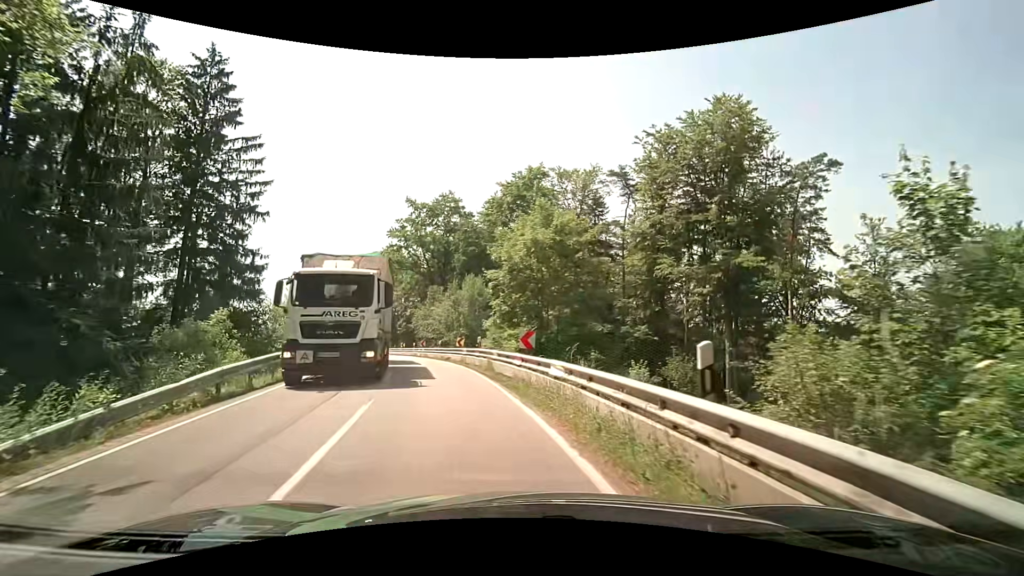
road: secondary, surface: asphalt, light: Day
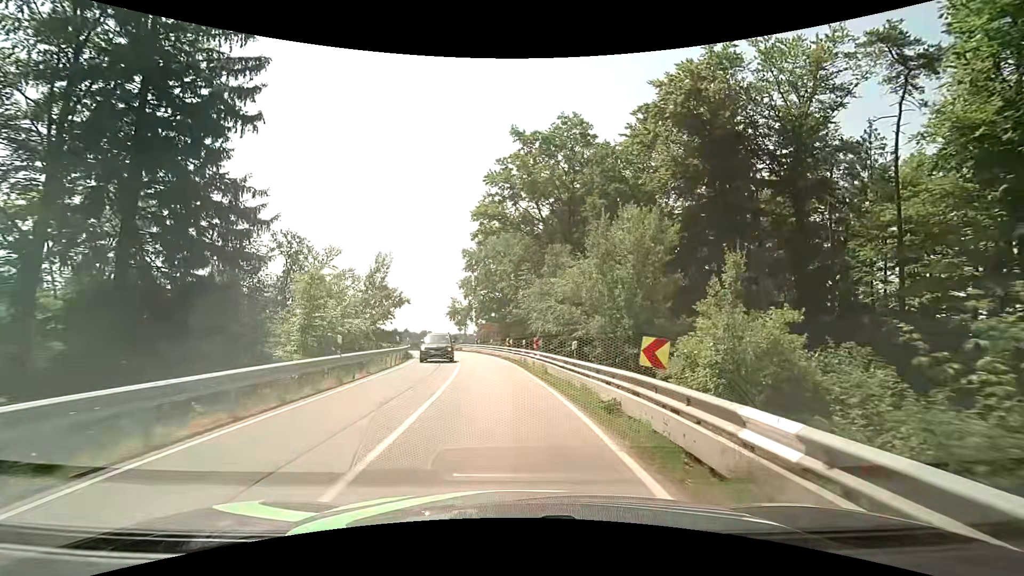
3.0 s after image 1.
(-3.3, +21.2) m; -14°
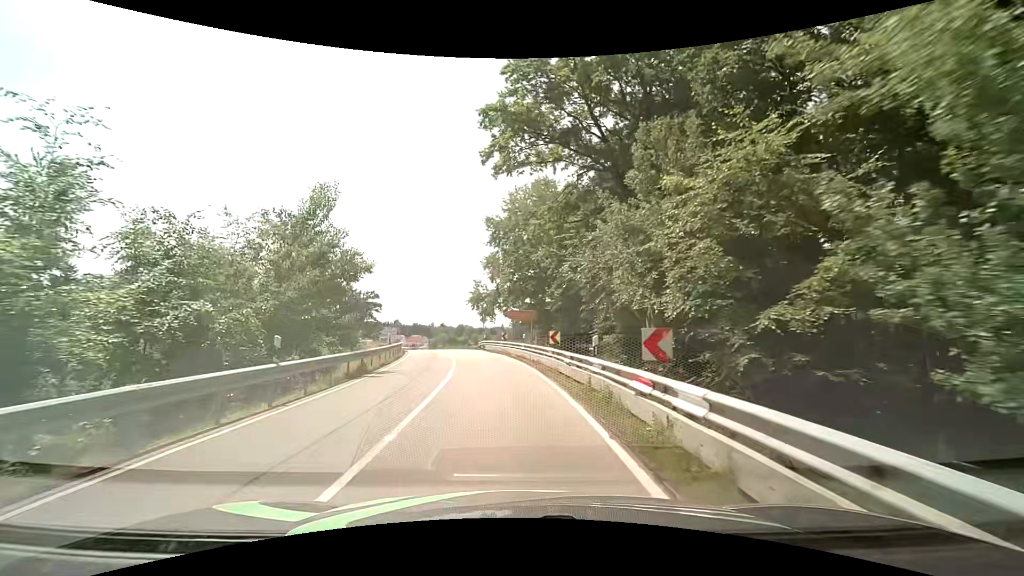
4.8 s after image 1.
(-0.5, +17.0) m; -5°
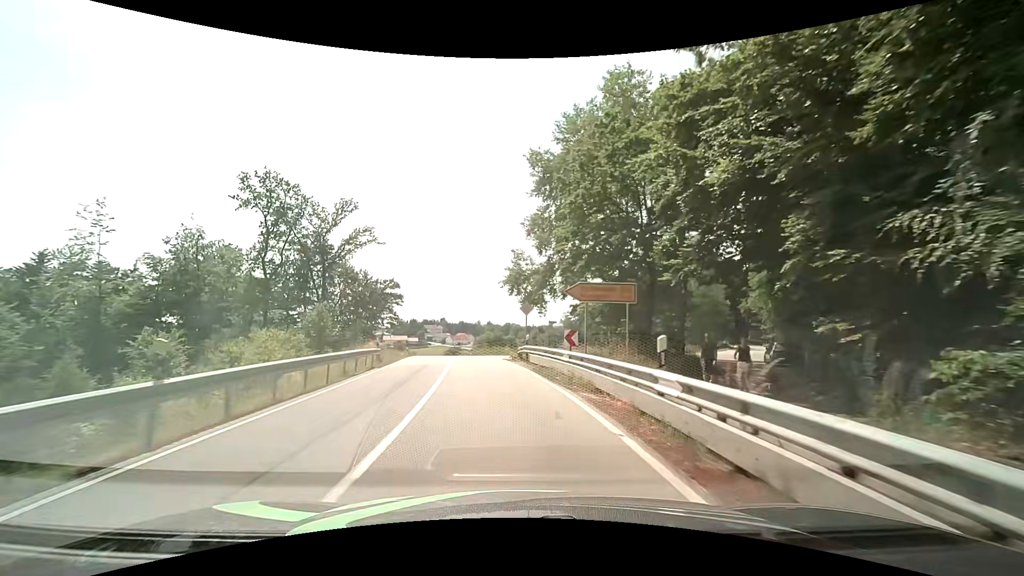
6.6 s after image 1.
(-0.9, +20.3) m; -5°
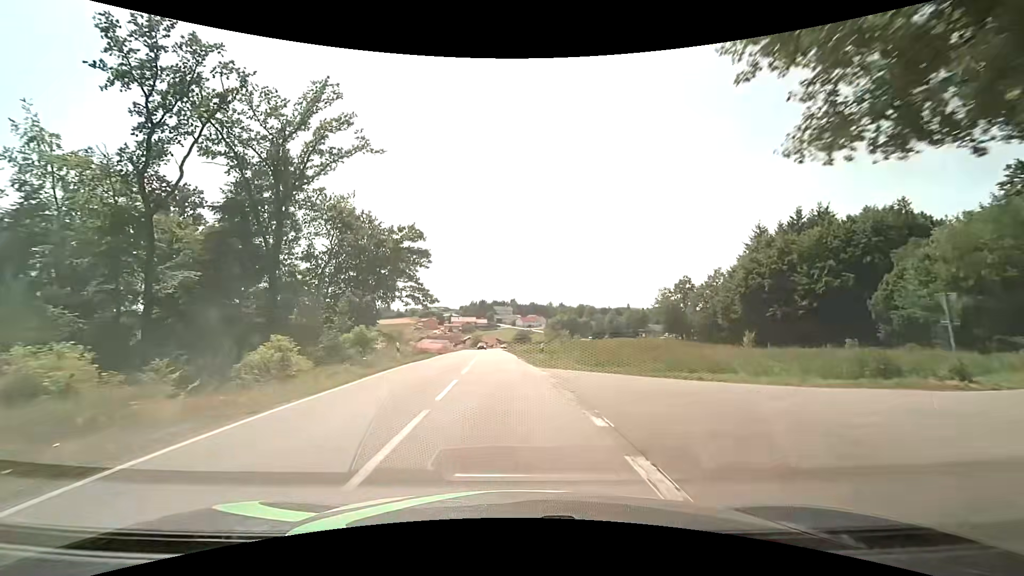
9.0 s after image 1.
(-2.5, +31.0) m; -8°
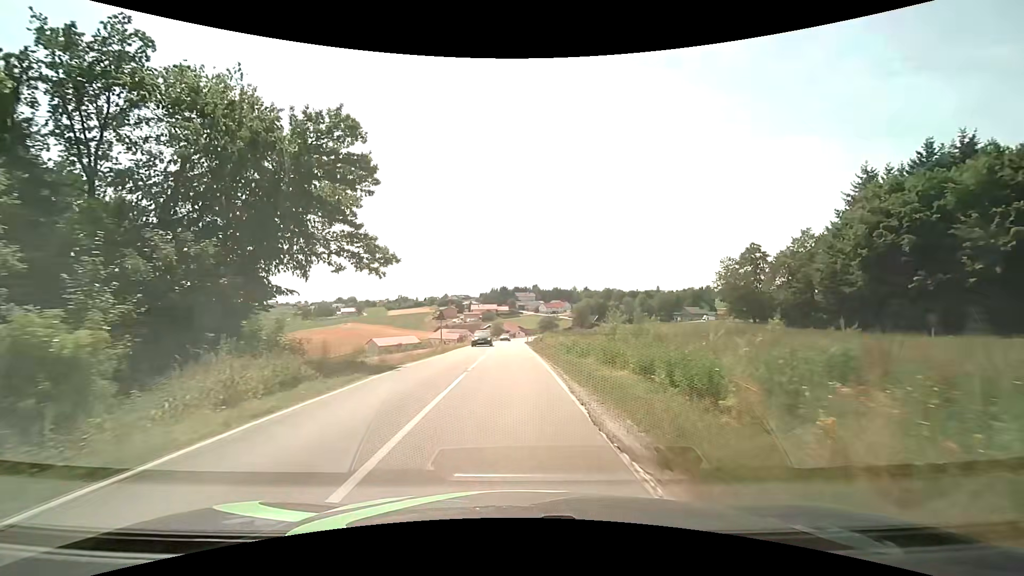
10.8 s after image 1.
(-0.7, +23.5) m; -3°
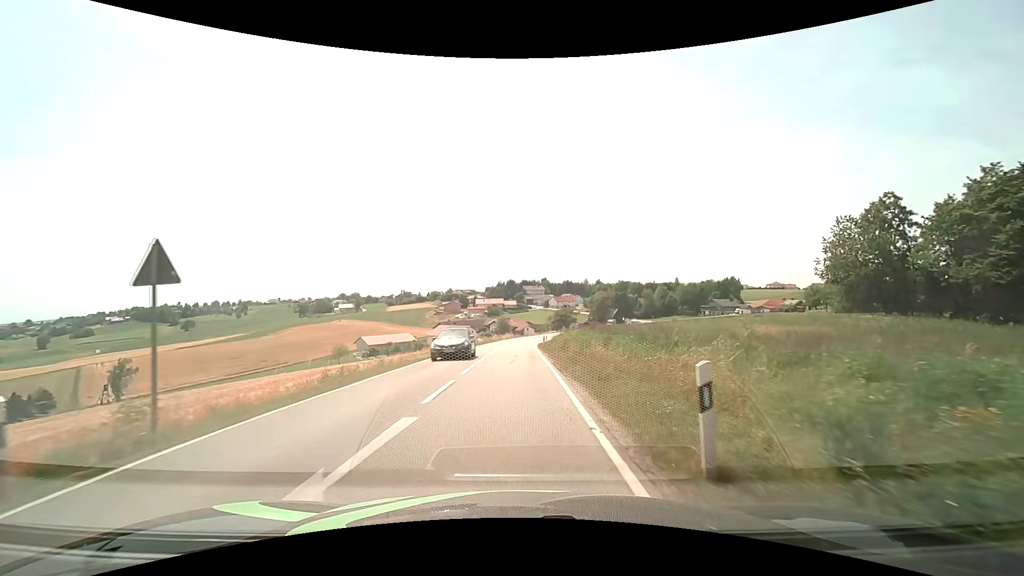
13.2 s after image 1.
(-0.2, +30.8) m; -1°
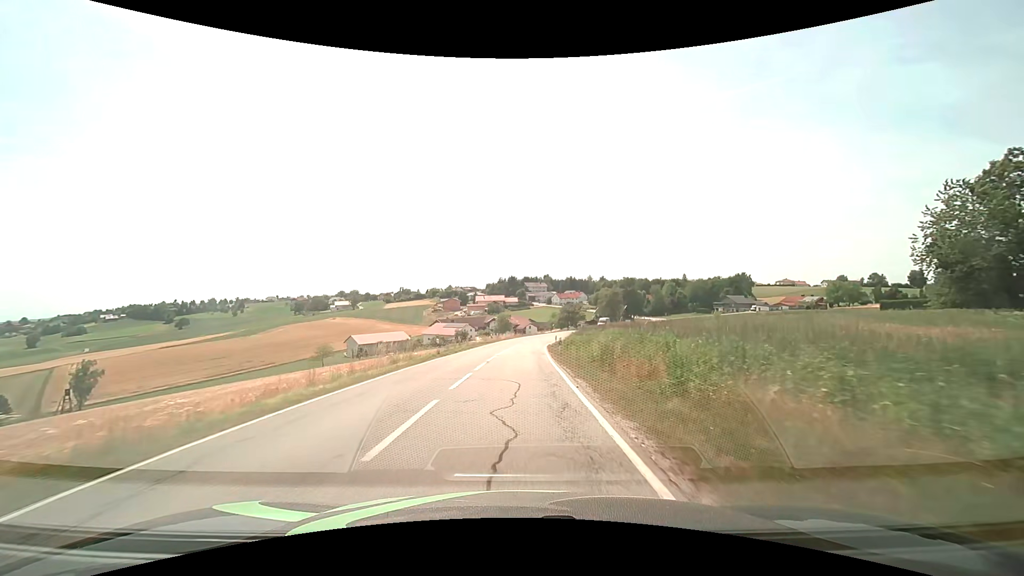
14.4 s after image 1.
(0.0, +15.3) m; 0°
(0, +10) (0, +20) (0, +30) (0, +40) (+1, +50) (+2, +60) (+4, +70) (+5, +80) (+8, +89) (+10, +99) m
